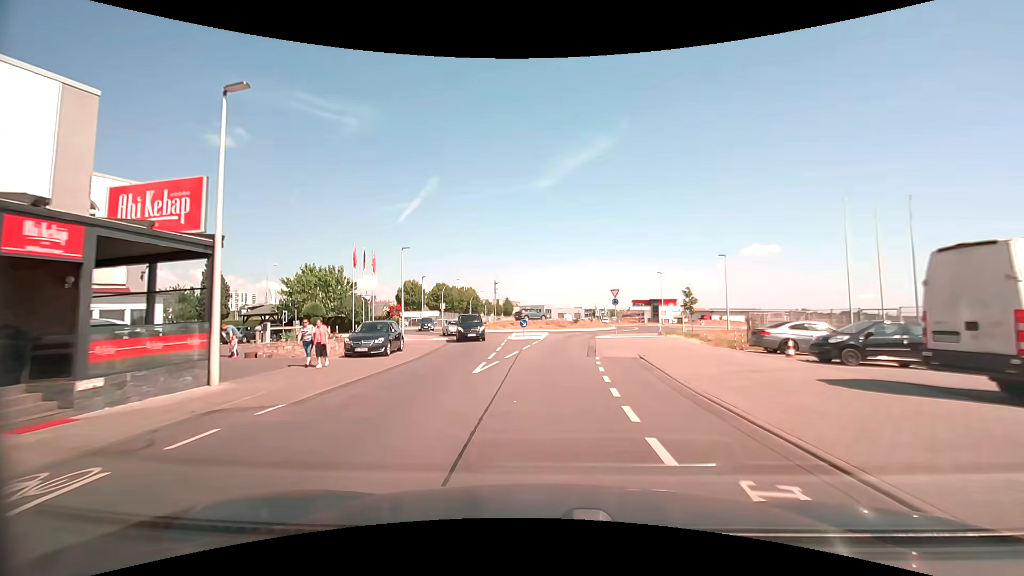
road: tertiary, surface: asphalt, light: Day
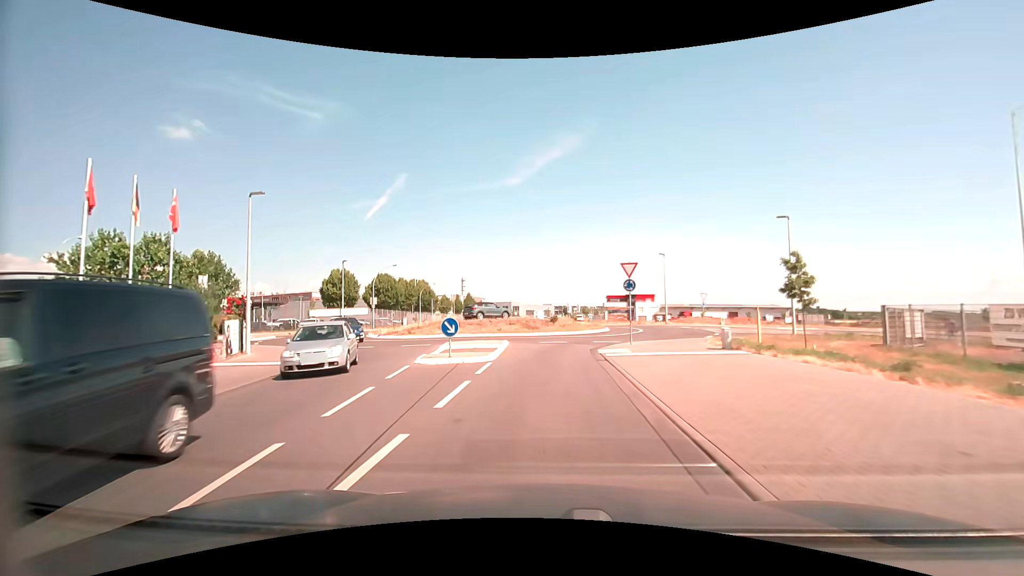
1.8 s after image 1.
(+0.4, +18.8) m; +3°
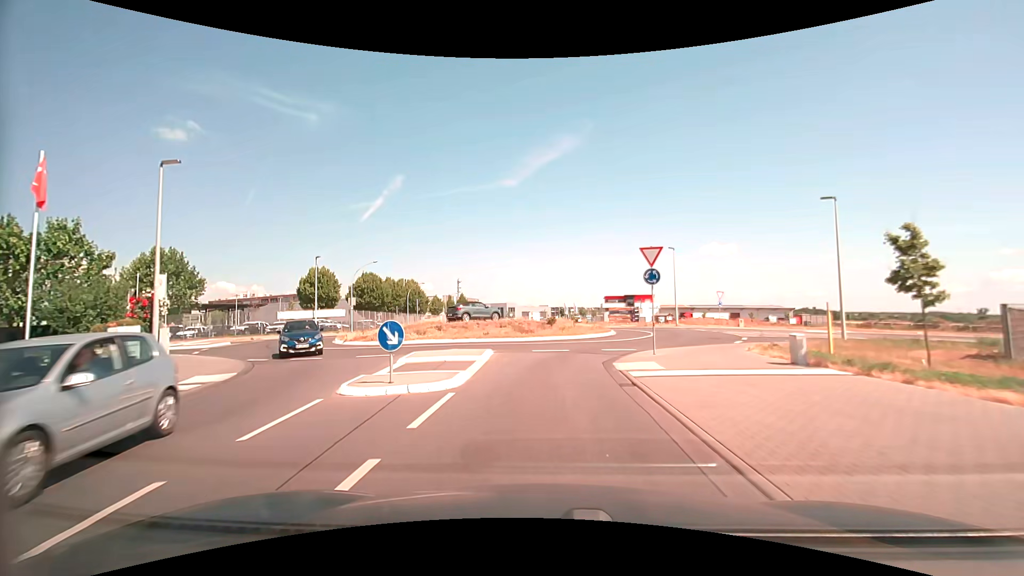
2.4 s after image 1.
(0.0, +5.5) m; +1°
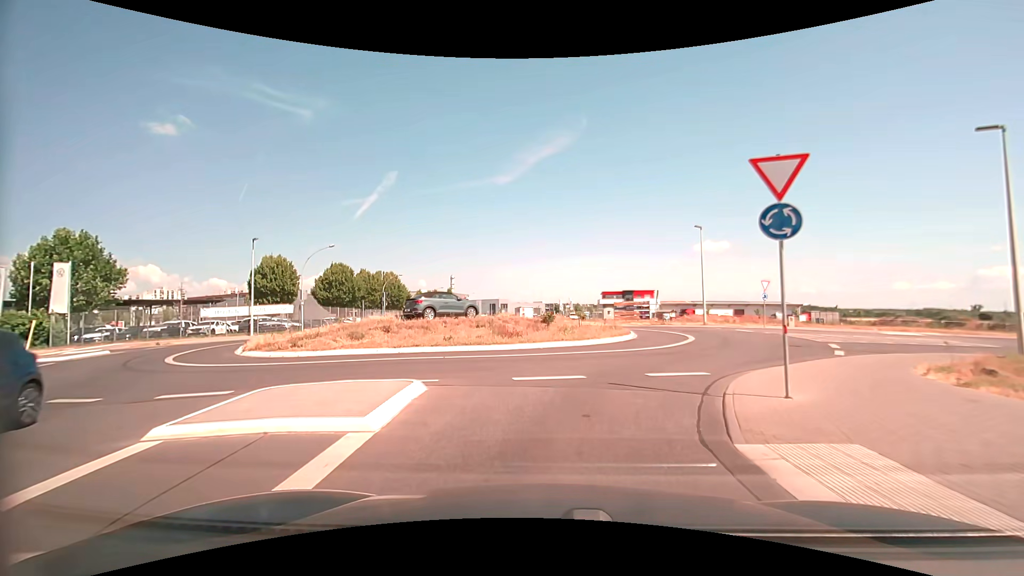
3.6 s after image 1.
(0.0, +9.6) m; +1°
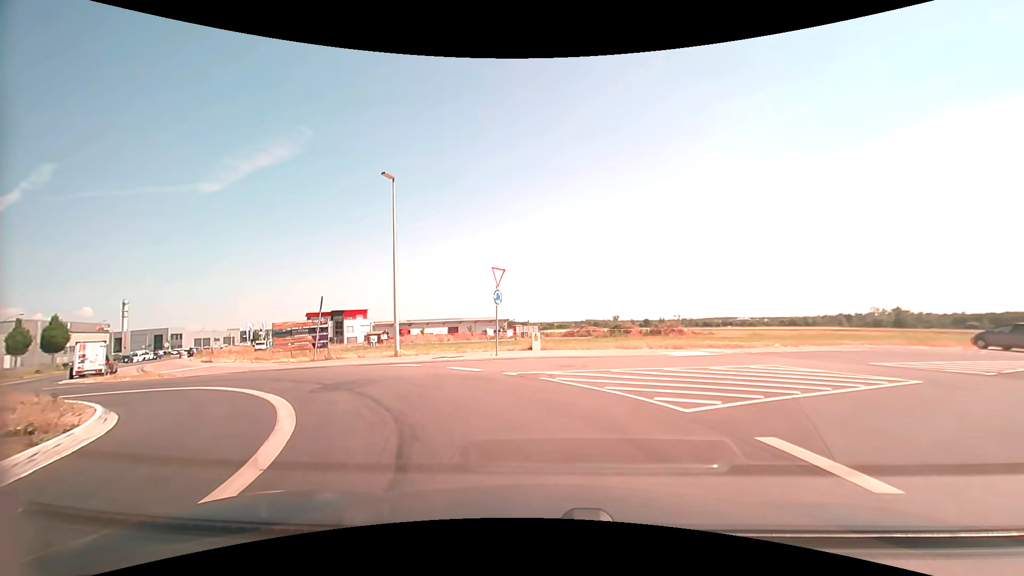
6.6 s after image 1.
(+5.5, +18.2) m; +32°
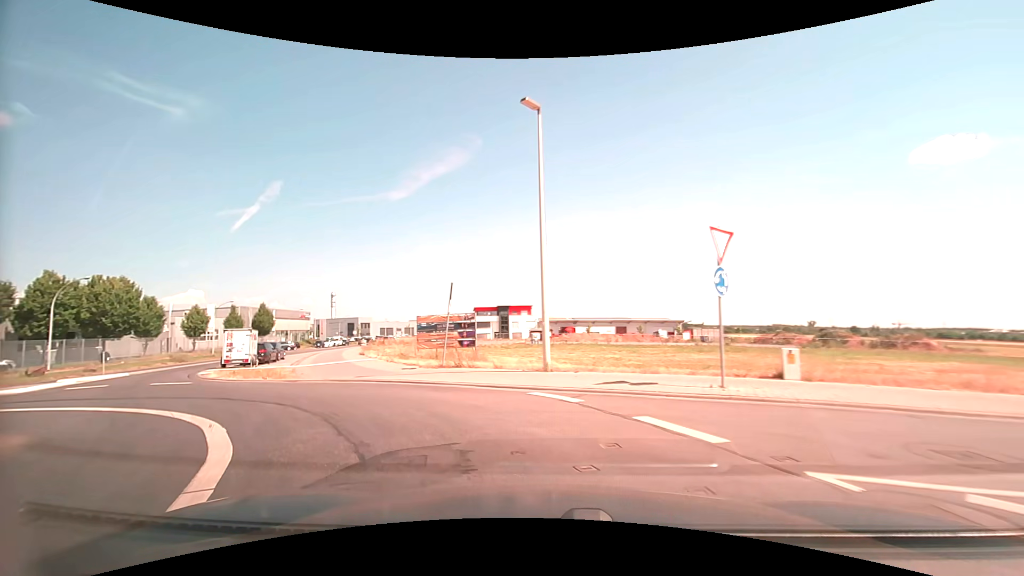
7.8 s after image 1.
(-1.0, +7.2) m; -19°
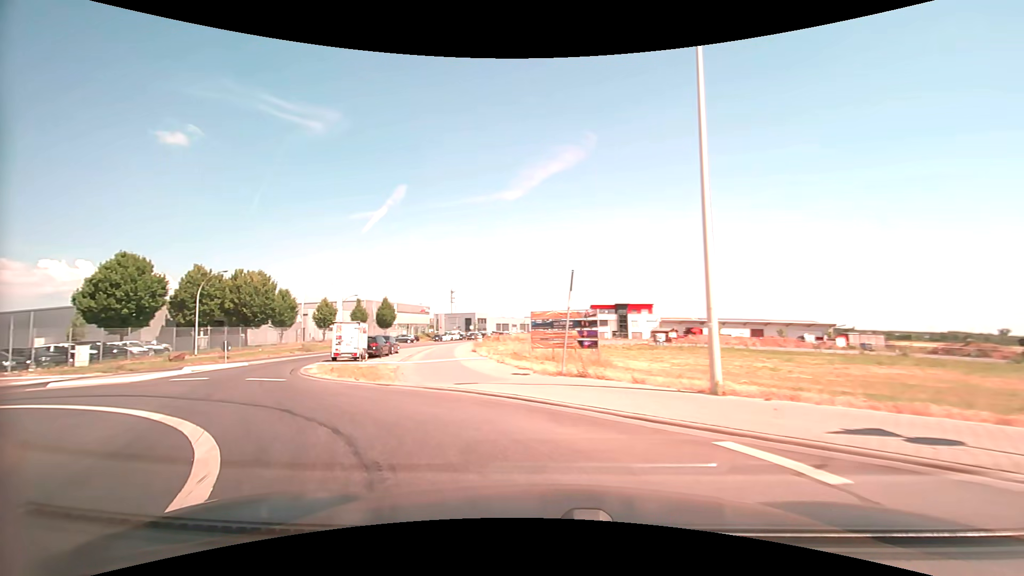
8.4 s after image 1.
(-0.4, +3.6) m; -12°
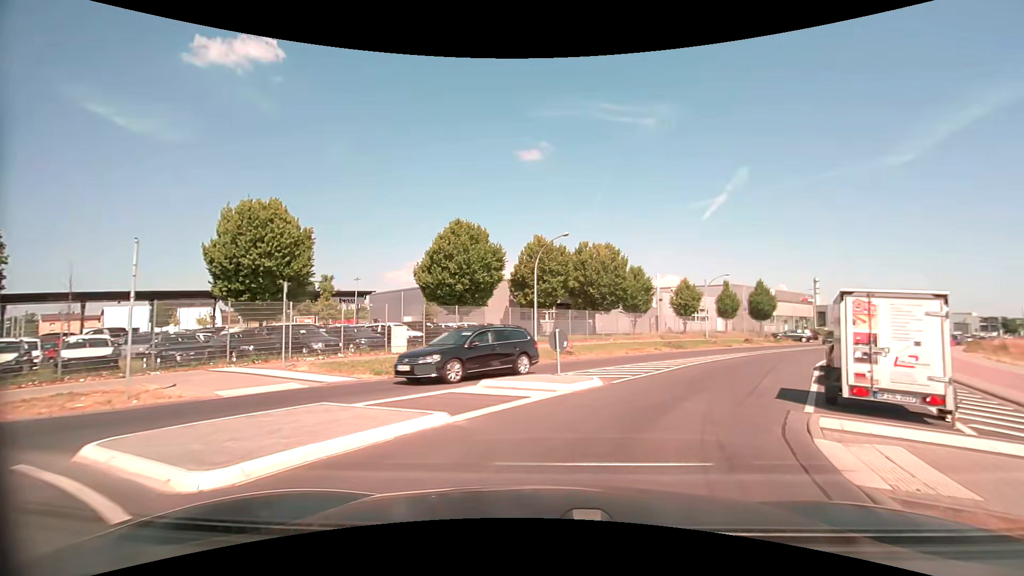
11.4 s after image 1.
(-8.7, +15.6) m; -40°
(+2, +10) (+6, +19) (+11, +27) (+17, +35) (+23, +43) (+29, +51) (+36, +59) (+42, +66) (+49, +74) (+56, +81) m
